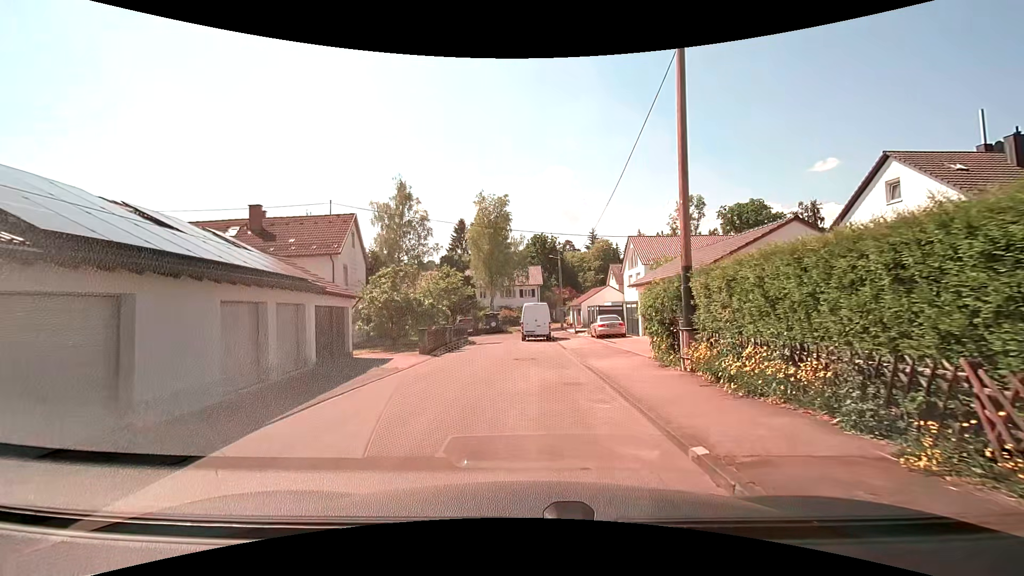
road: residential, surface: asphalt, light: Day
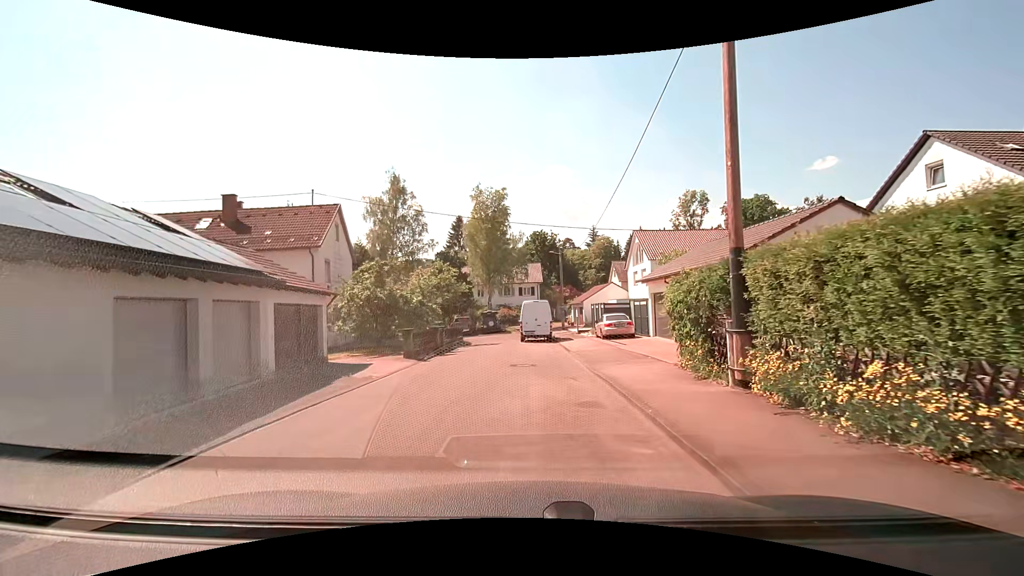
(0.0, +2.6) m; 0°
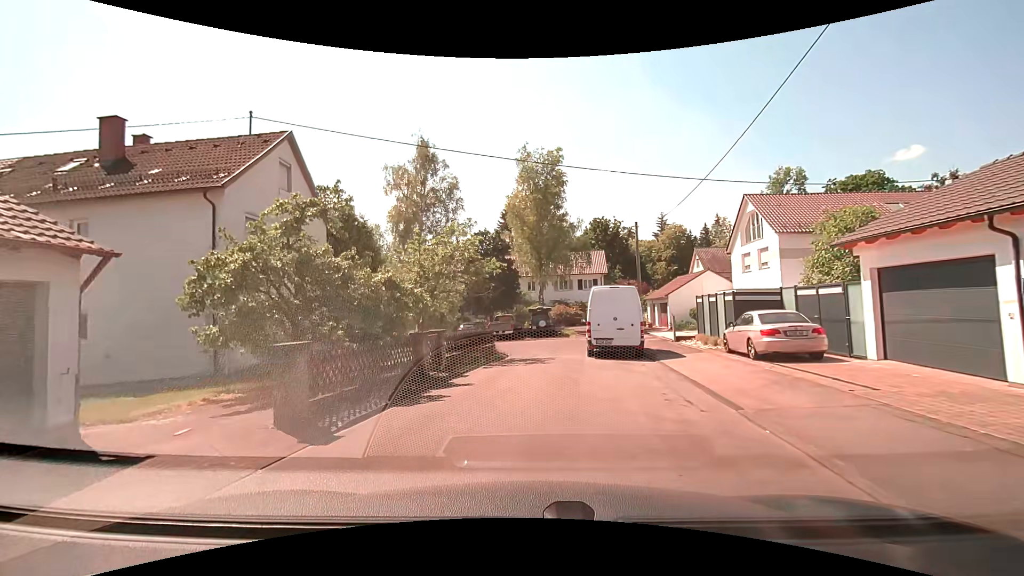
(-0.3, +12.7) m; -6°
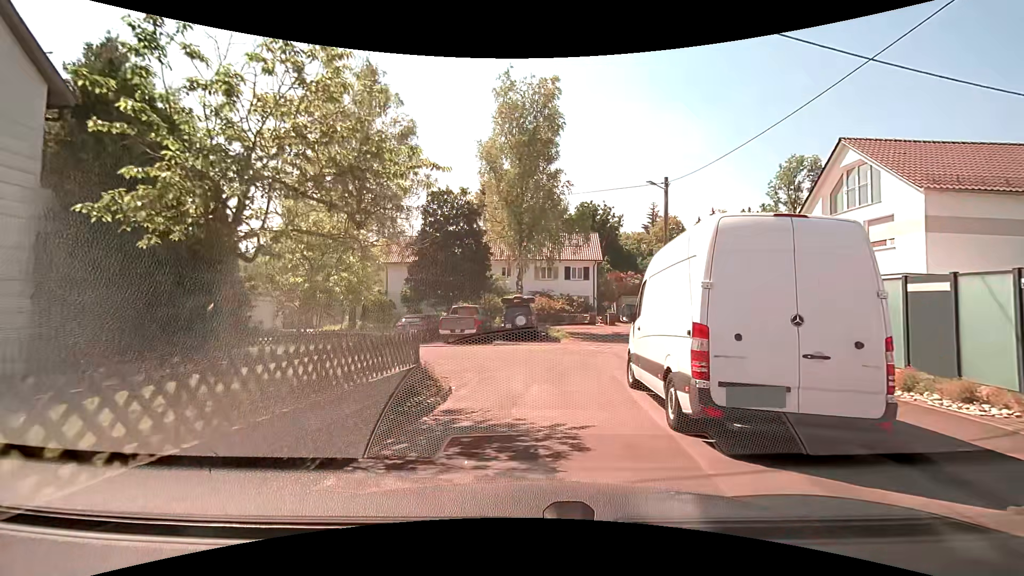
(-0.1, +12.3) m; +4°
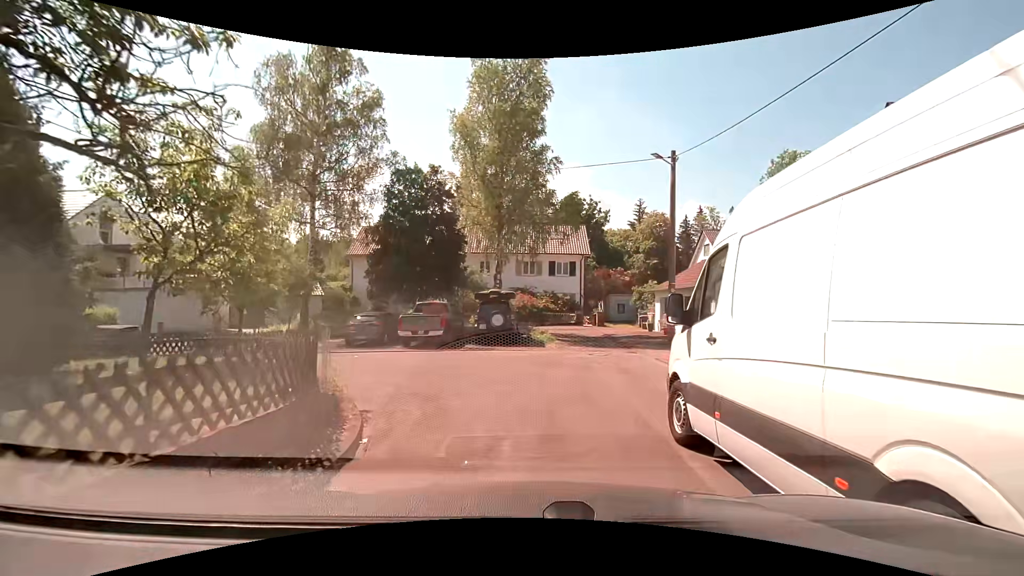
(0.0, +4.4) m; +3°
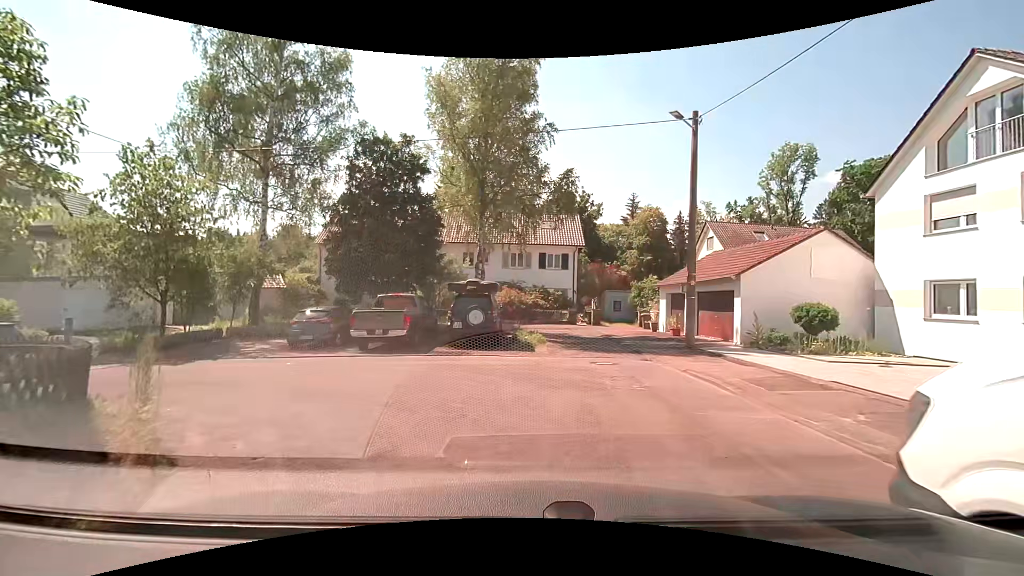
(0.0, +4.1) m; +1°
